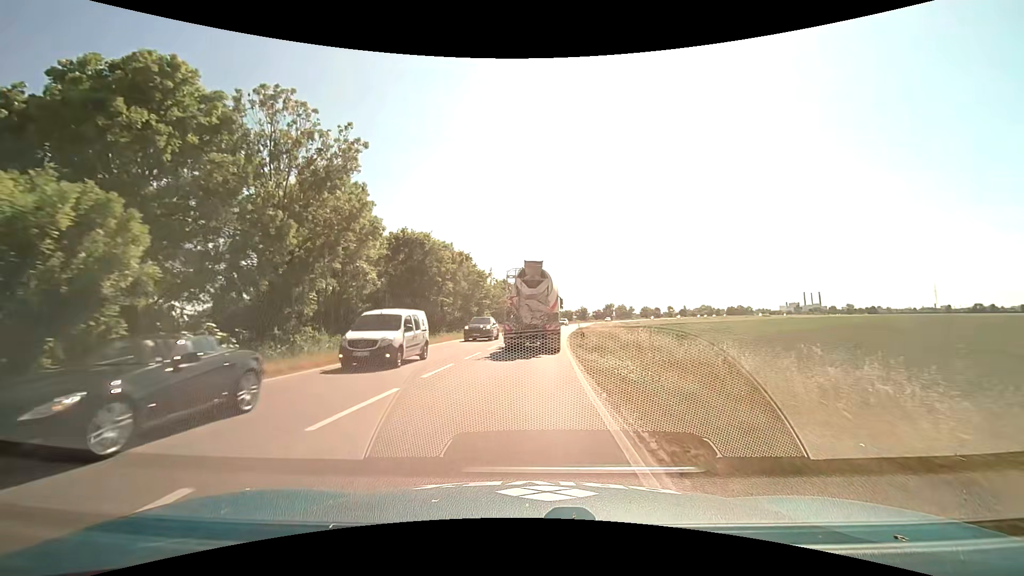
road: primary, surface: asphalt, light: Day
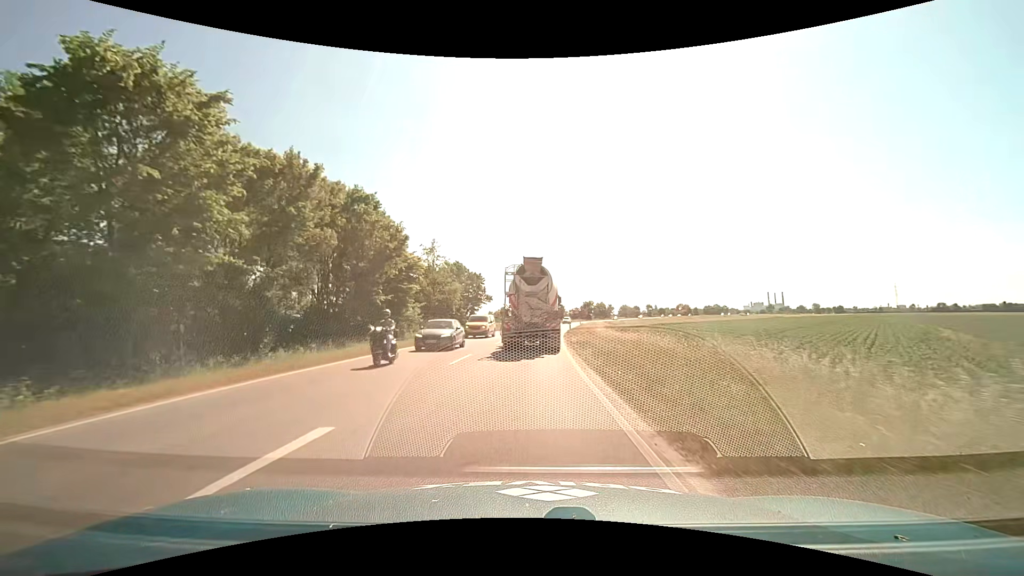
(+0.7, +28.5) m; +4°
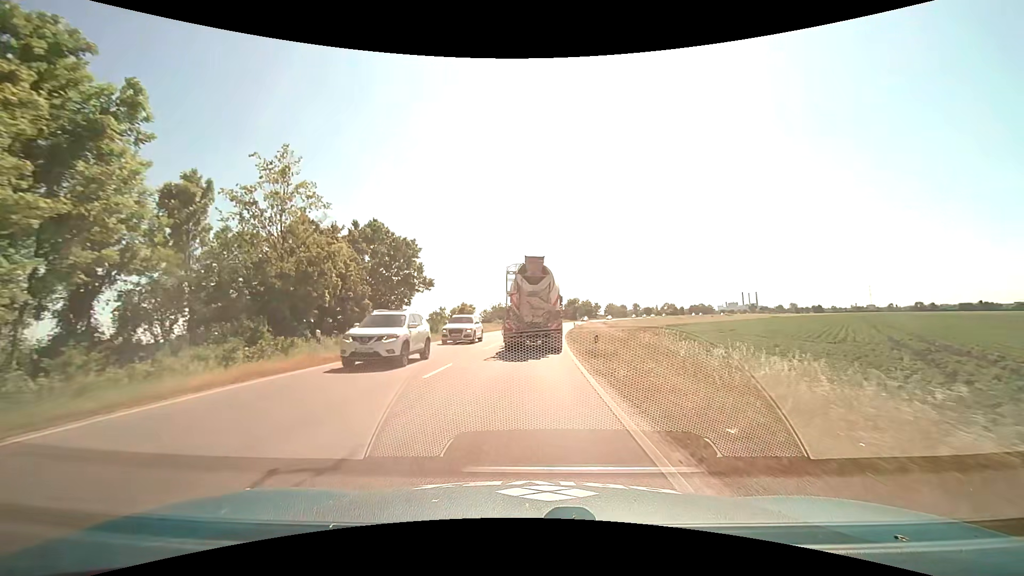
(+0.6, +29.1) m; +2°
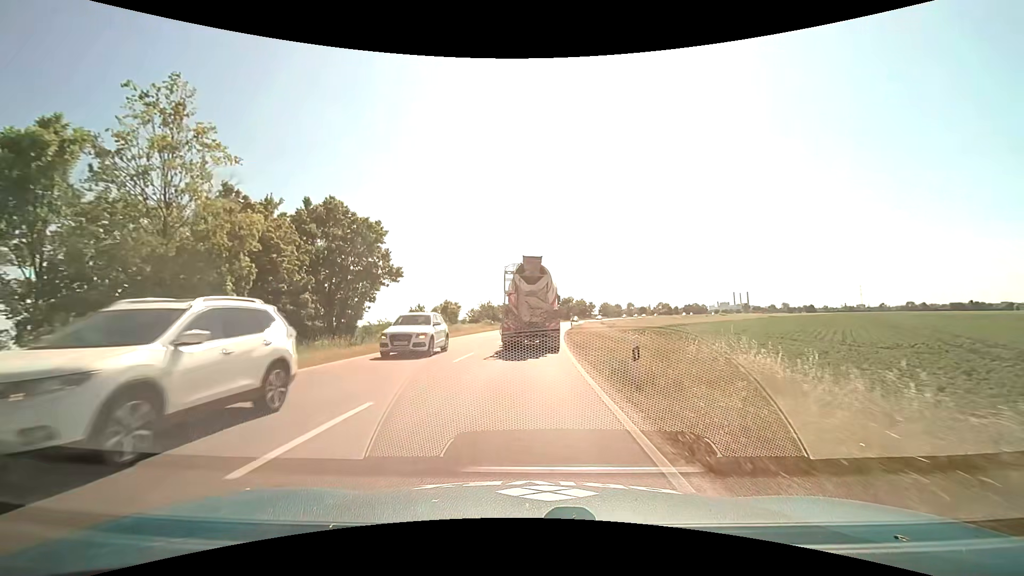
(0.0, +7.3) m; +1°
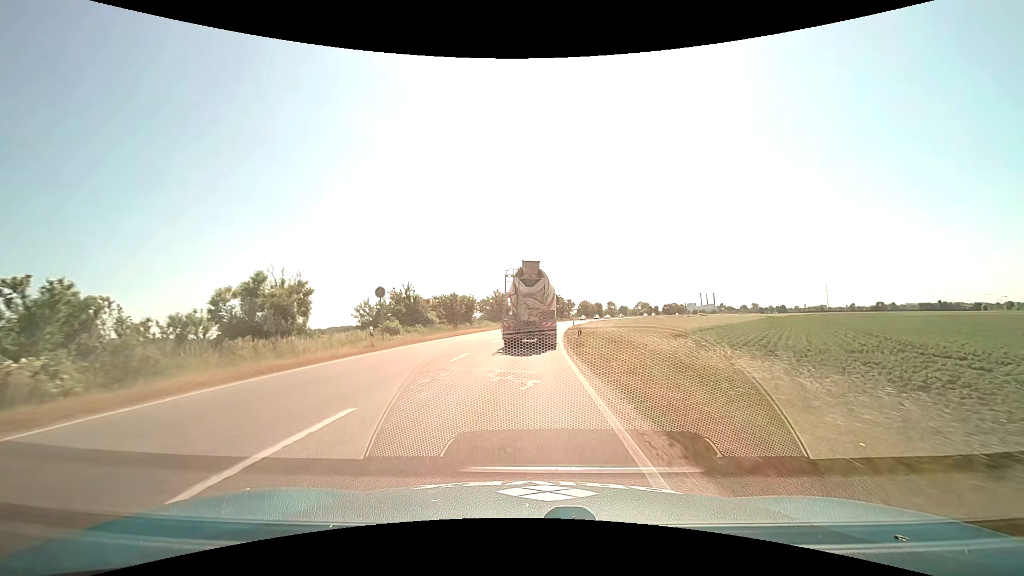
(+1.1, +36.8) m; +3°
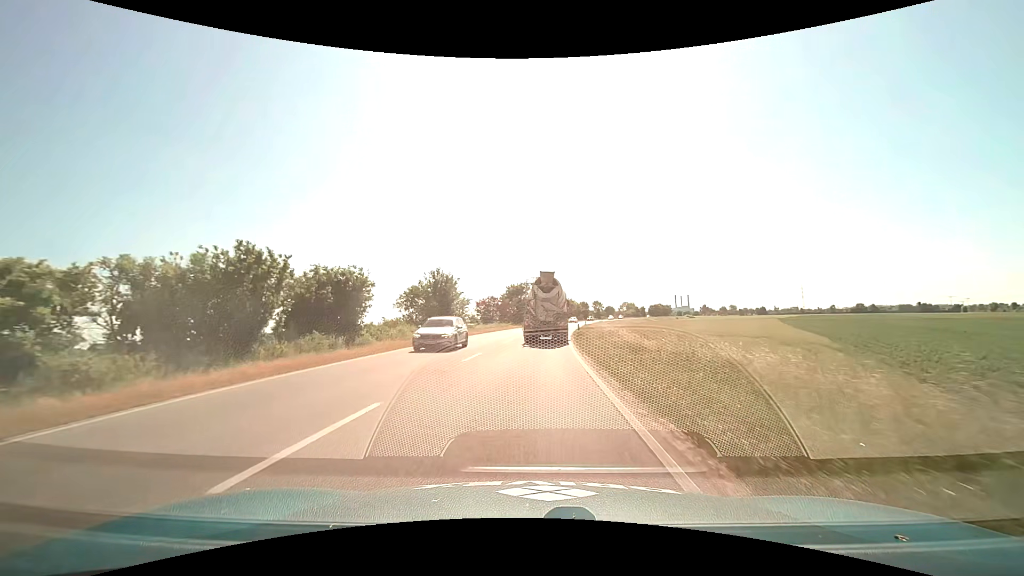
(+0.9, +35.8) m; +3°
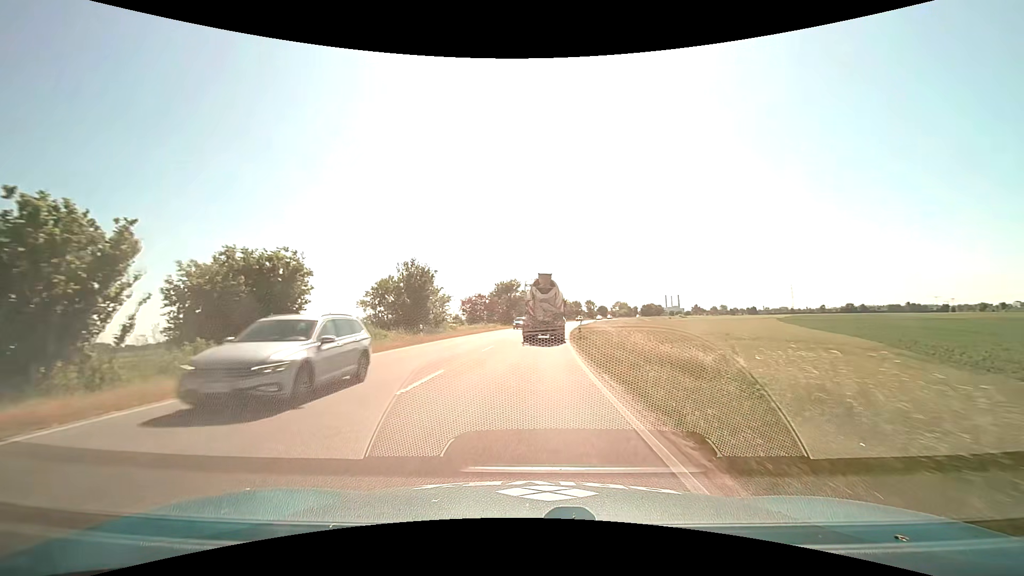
(+0.1, +7.0) m; +1°
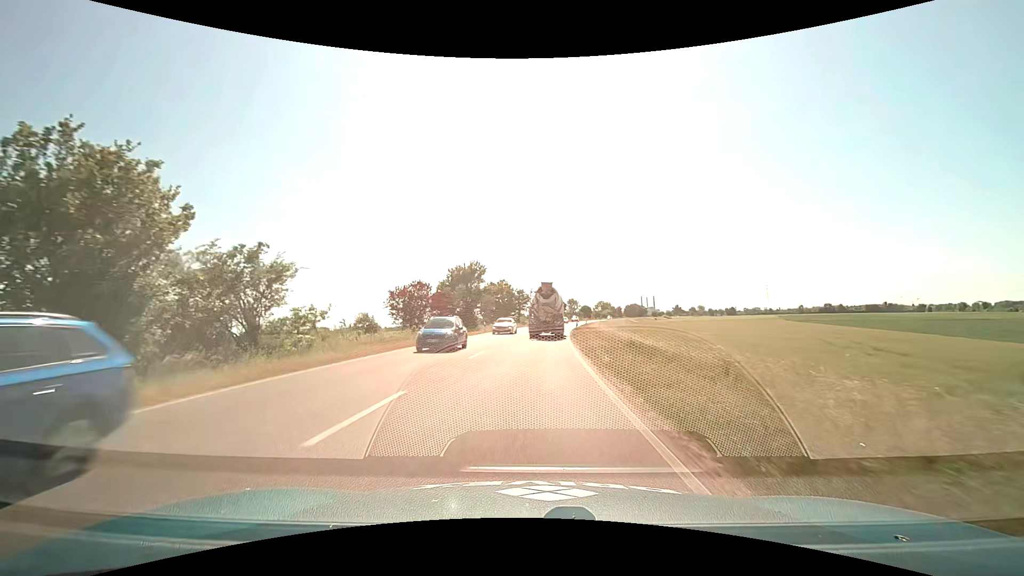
(+0.8, +27.8) m; +3°
(0, +10) (0, +20) (+1, +30) (+2, +40) (+2, +50) (+3, +60) (+5, +70) (+6, +80) (+7, +90) (+9, +100) m
